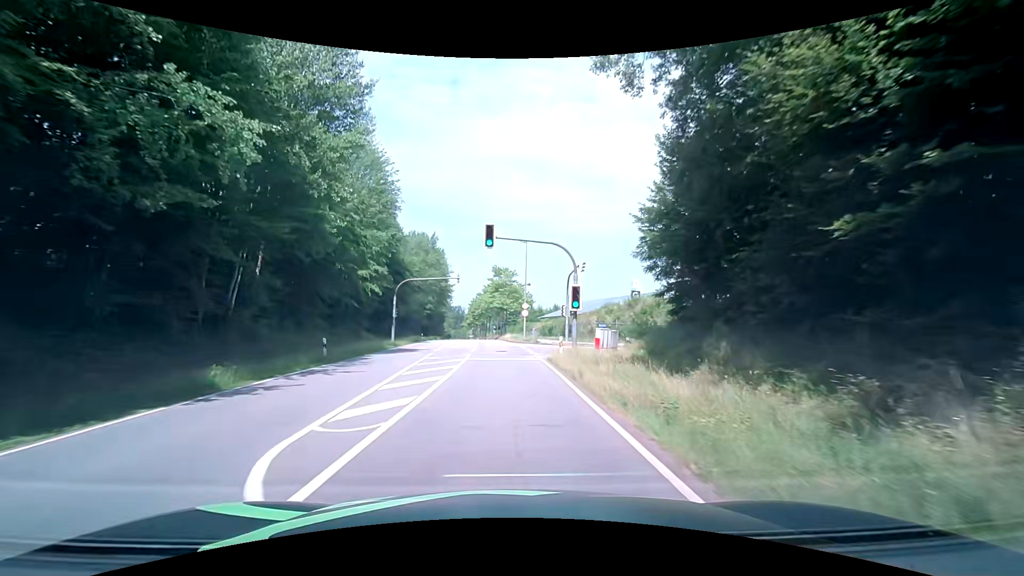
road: secondary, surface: asphalt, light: Day
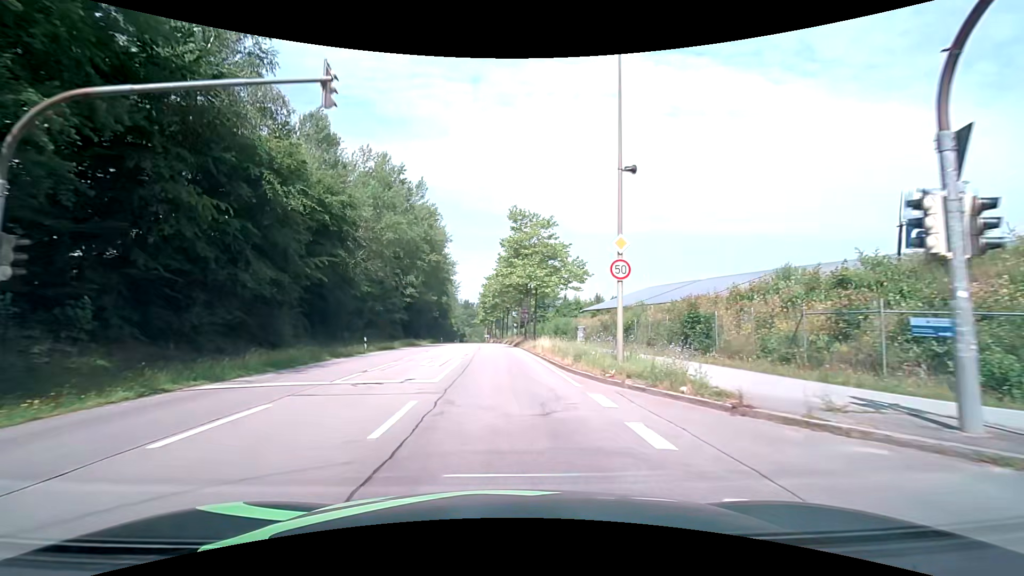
(-0.7, +36.7) m; -2°
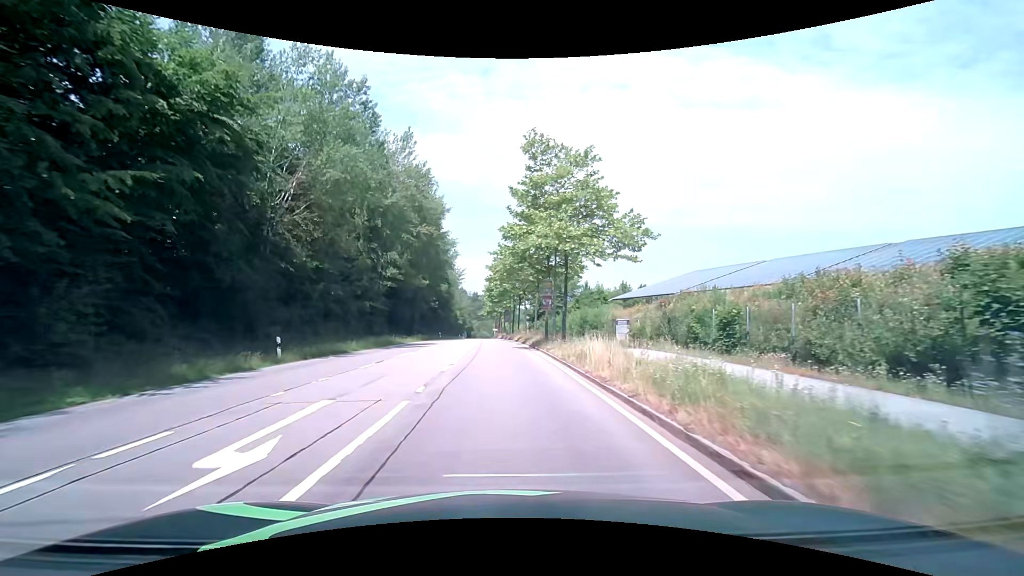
(-0.2, +14.6) m; -1°
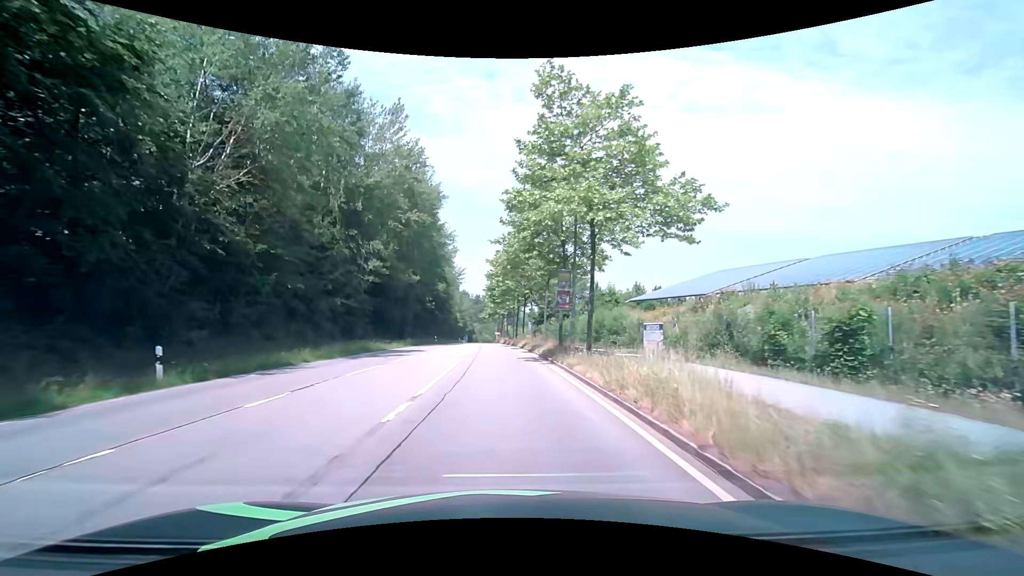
(0.0, +7.1) m; -1°
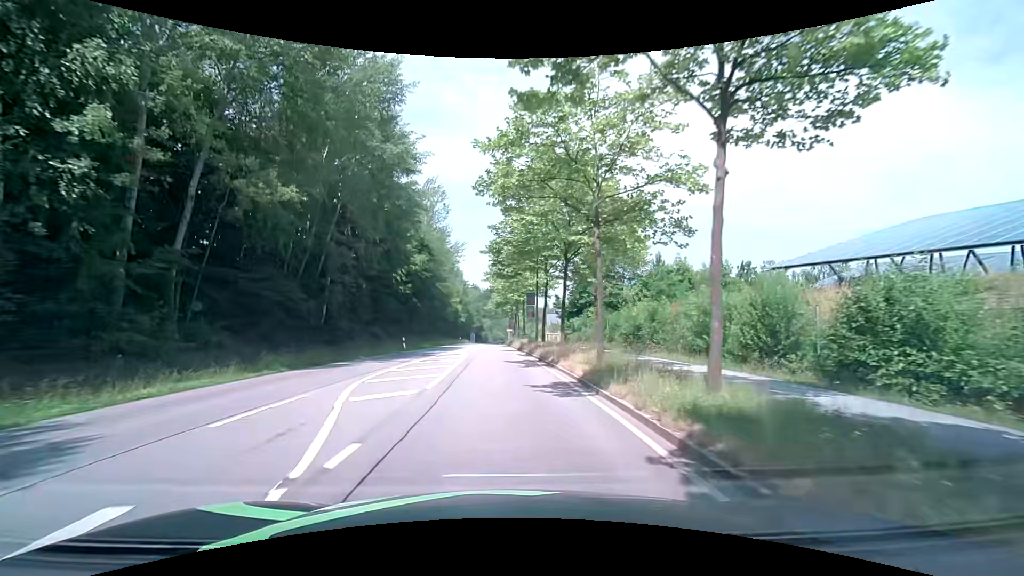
(-0.2, +27.1) m; -1°
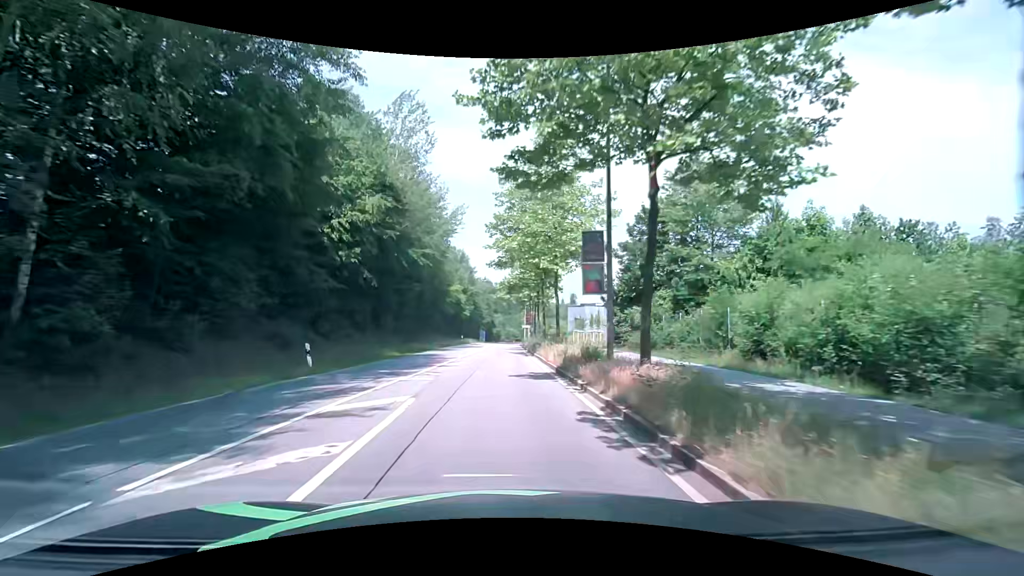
(-0.2, +21.0) m; -1°
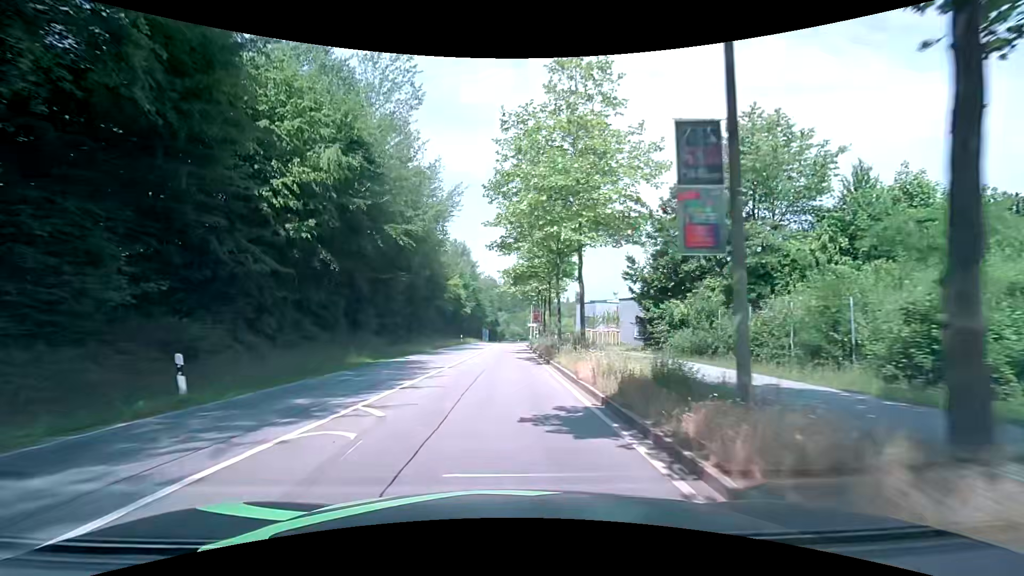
(-0.1, +7.3) m; -2°
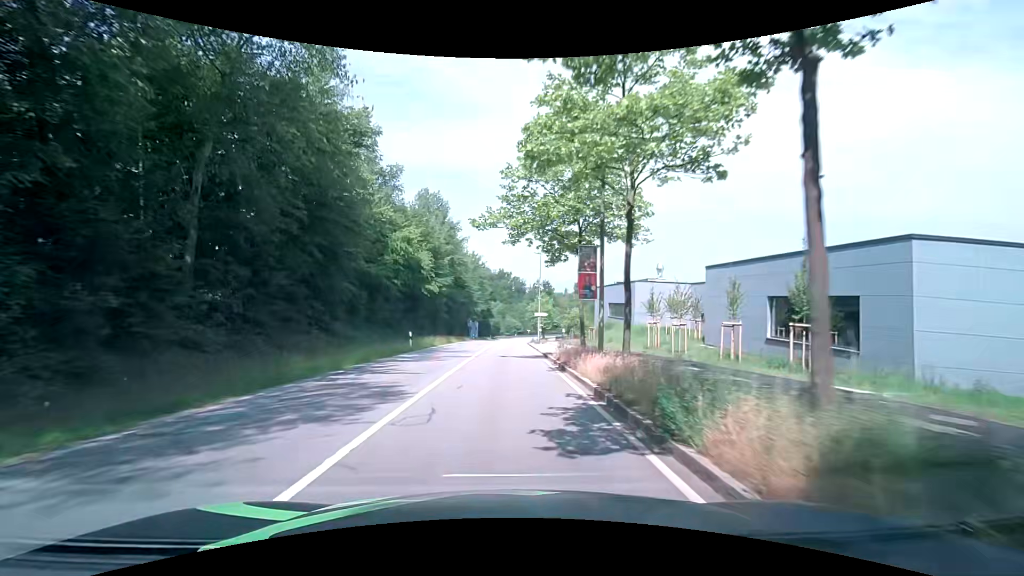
(+0.1, +30.6) m; +1°
(0, +10) (0, +20) (0, +30) (+1, +40) (+1, +50) (+1, +60) (+2, +70) (+2, +80) (+3, +90) (+4, +100) m
